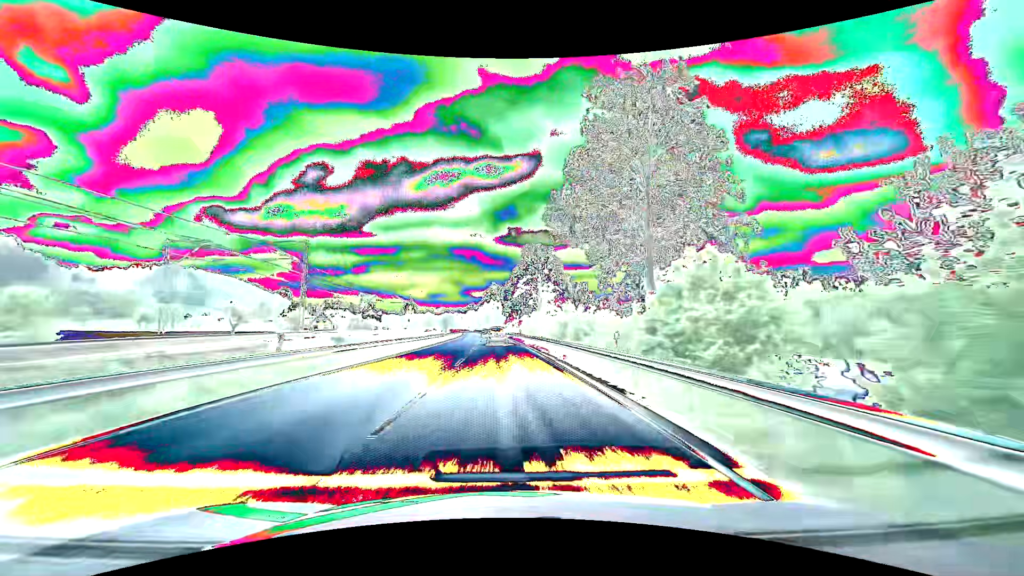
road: primary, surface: asphalt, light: Day
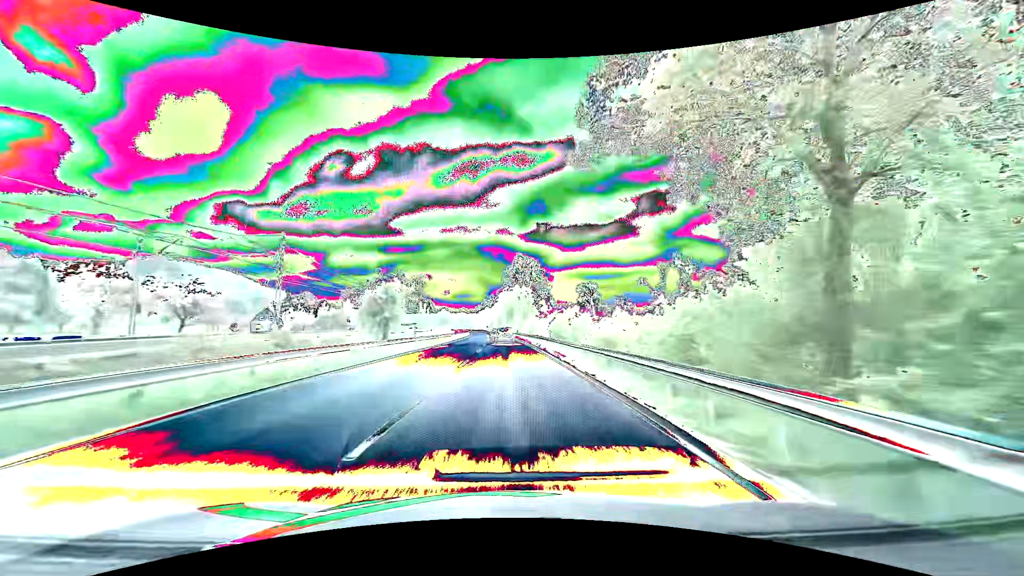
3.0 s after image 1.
(-2.1, +74.5) m; -3°
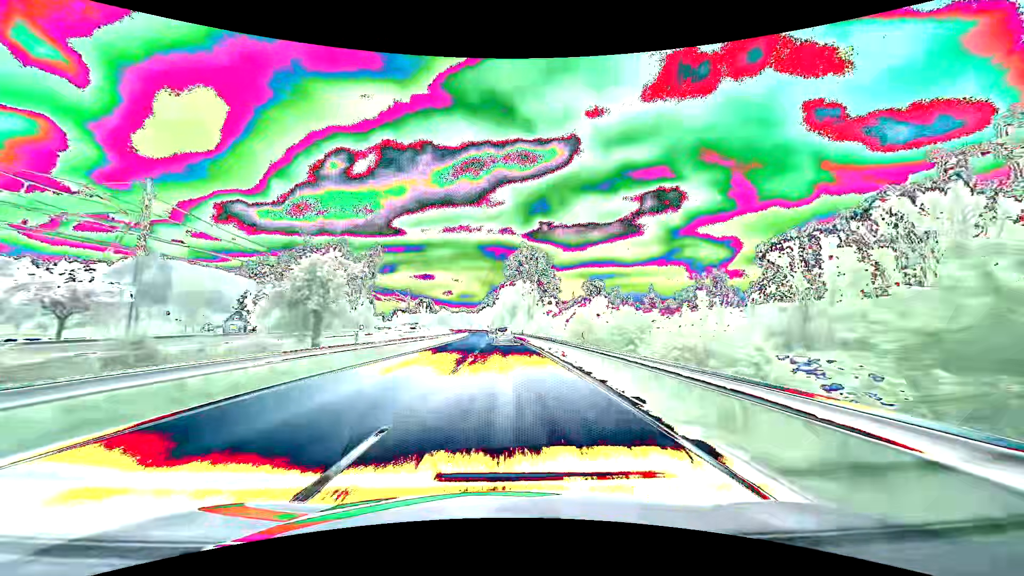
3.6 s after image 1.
(-0.1, +15.0) m; -1°
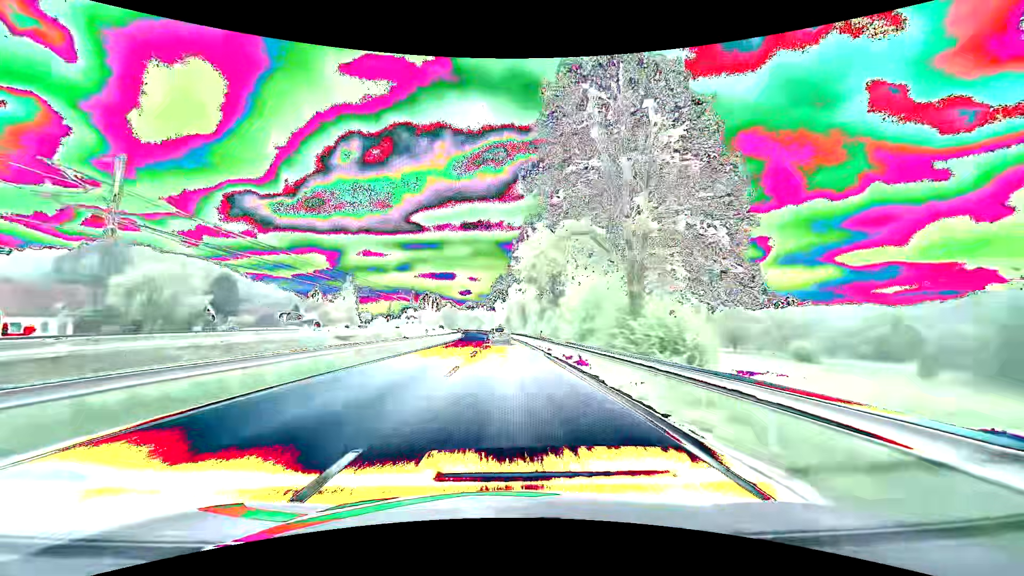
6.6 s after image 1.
(-1.0, +75.1) m; -2°
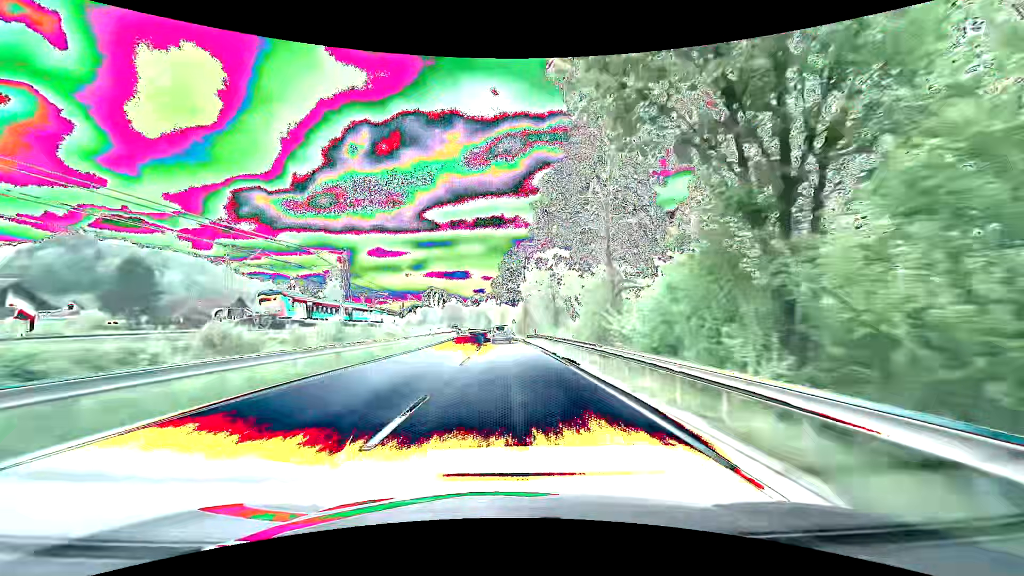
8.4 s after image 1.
(-0.5, +44.6) m; -1°
(0, +10) (0, +20) (0, +30) (-1, +40) (-1, +50) (-1, +60) (-2, +70) (-3, +80) (-3, +90) (-4, +100) m
